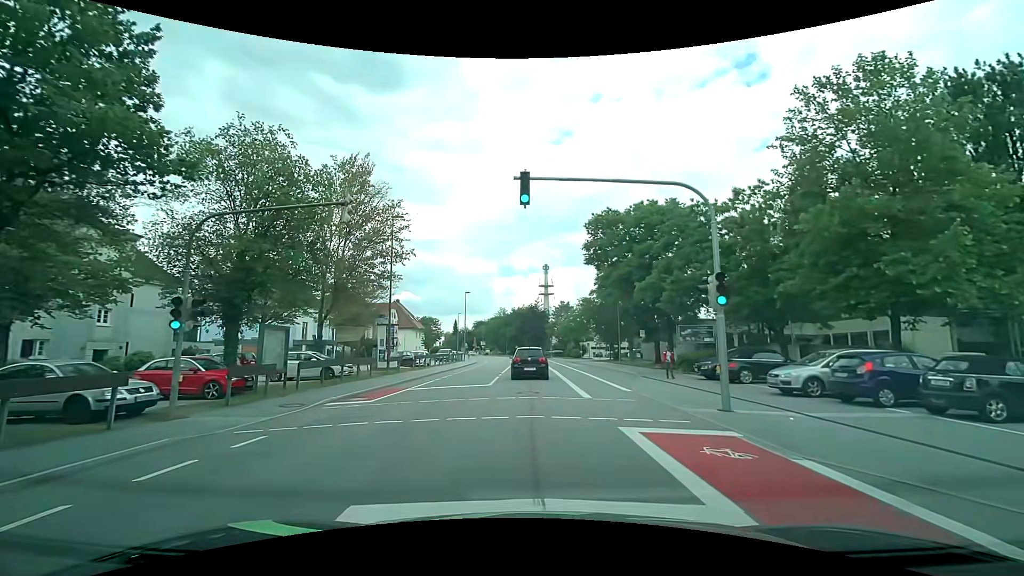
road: tertiary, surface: asphalt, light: Day
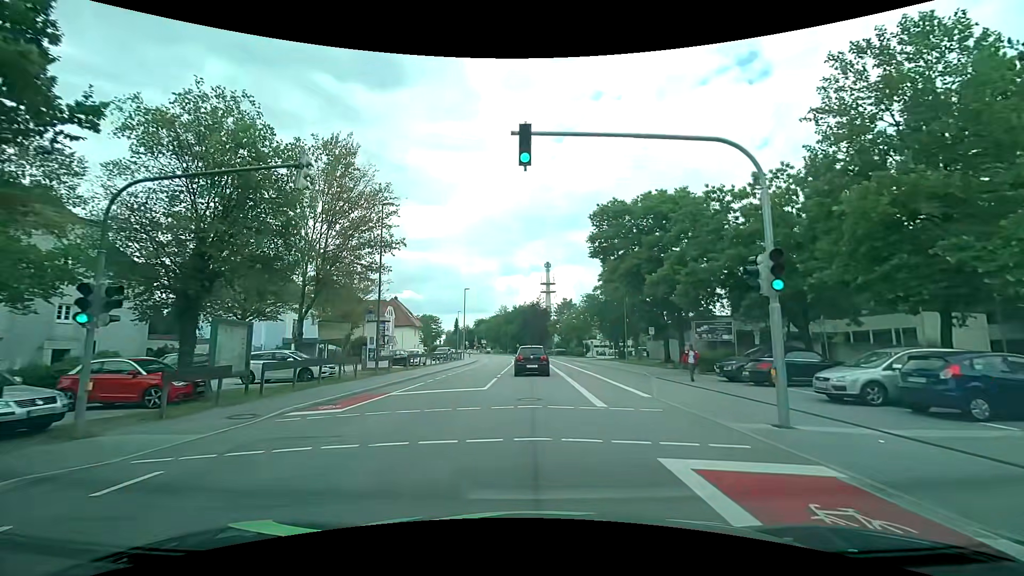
(0.0, +2.7) m; 0°
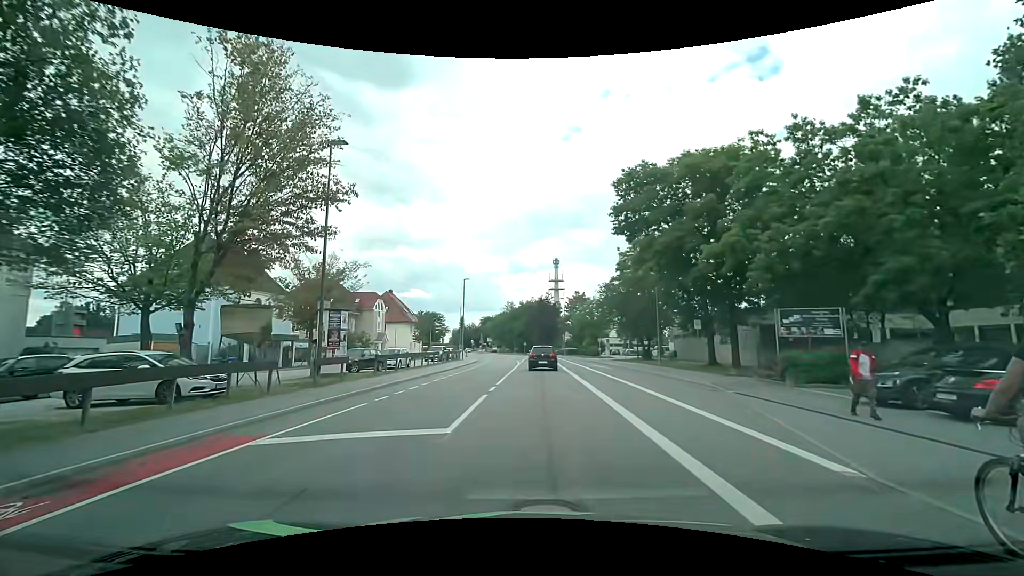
(-0.1, +9.2) m; -2°
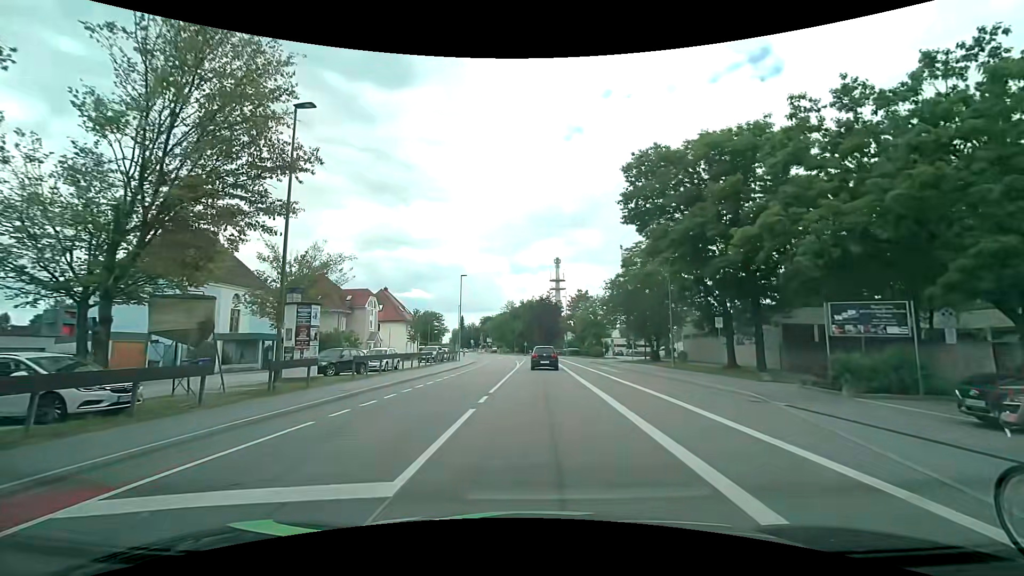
(0.0, +3.4) m; +1°
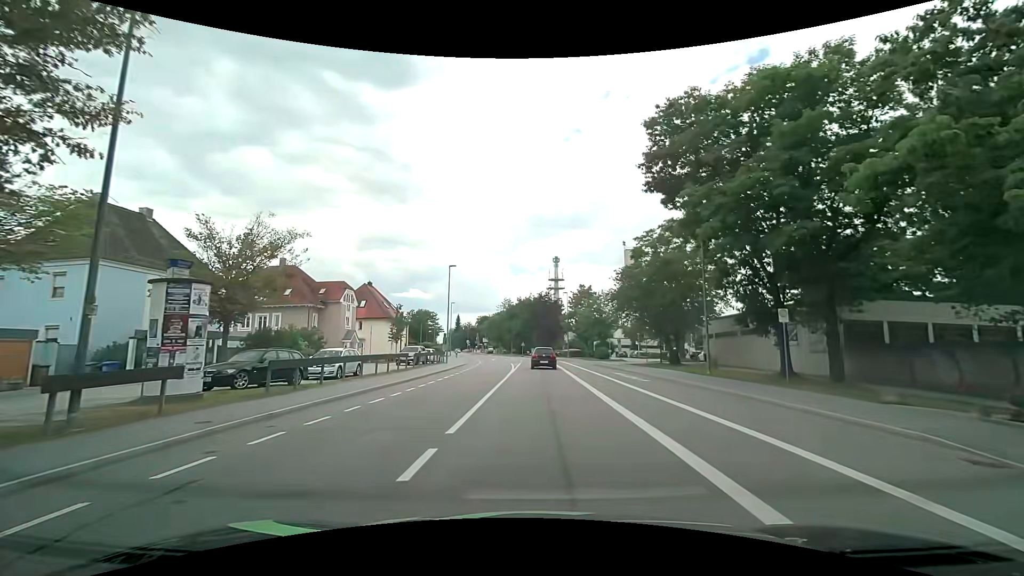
(0.0, +7.4) m; 0°
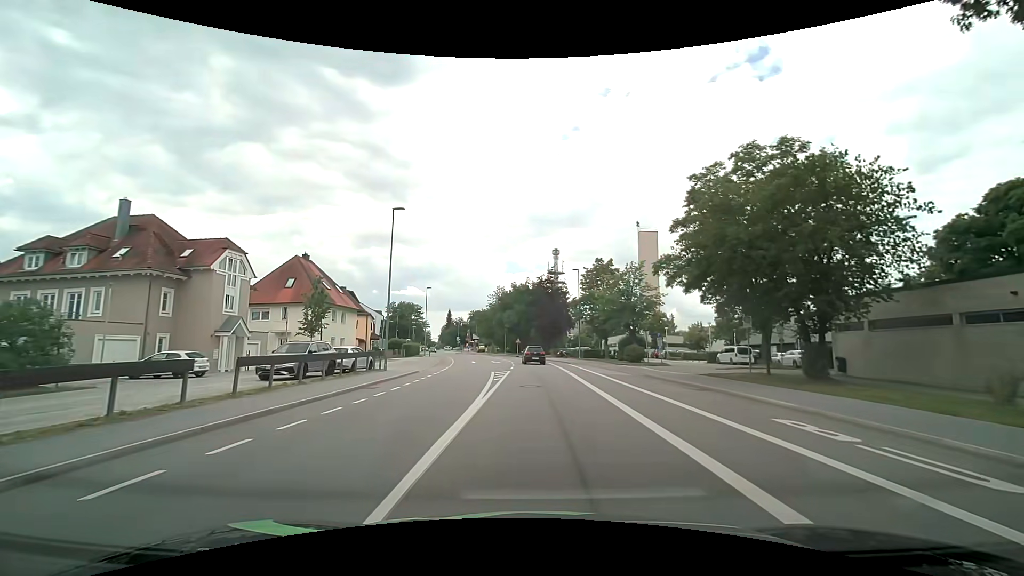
(+0.2, +21.4) m; +1°
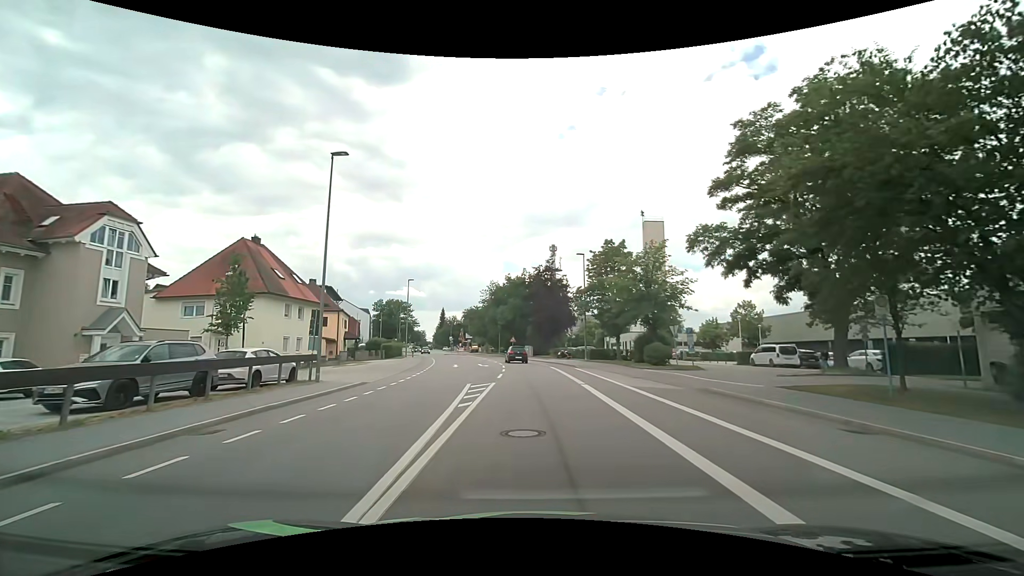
(0.0, +9.3) m; 0°
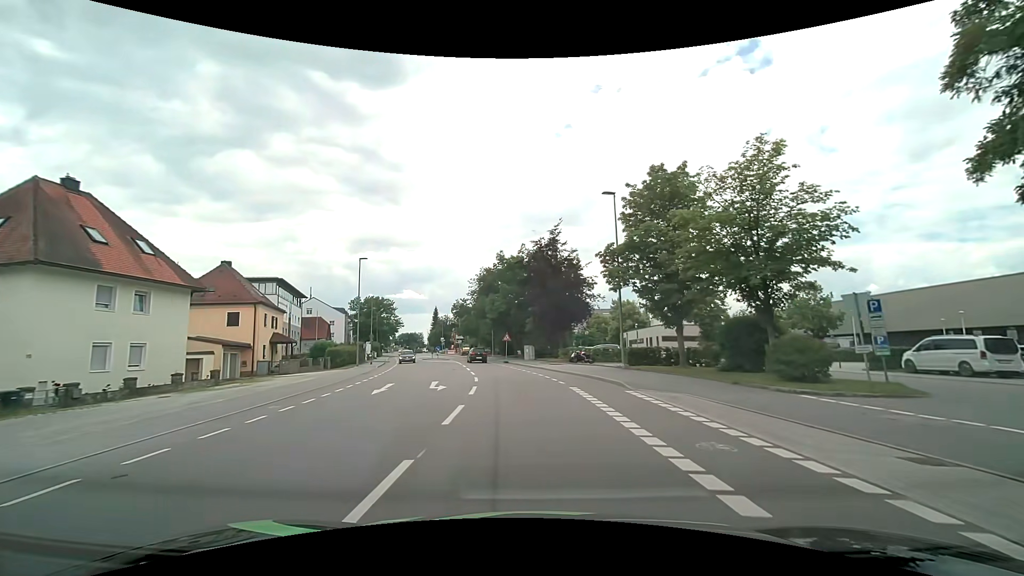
(0.0, +18.6) m; +1°
